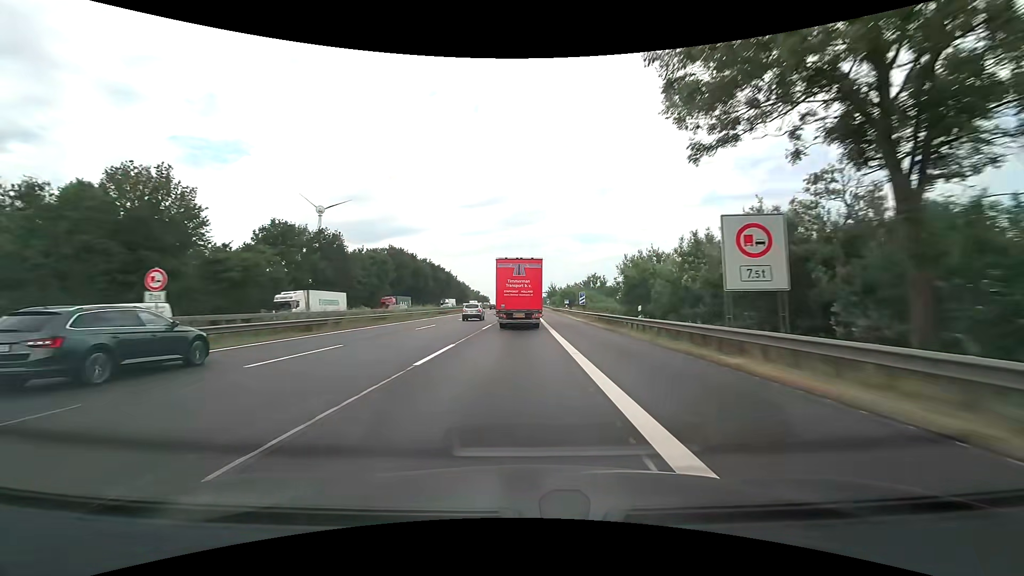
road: motorway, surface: asphalt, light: Day
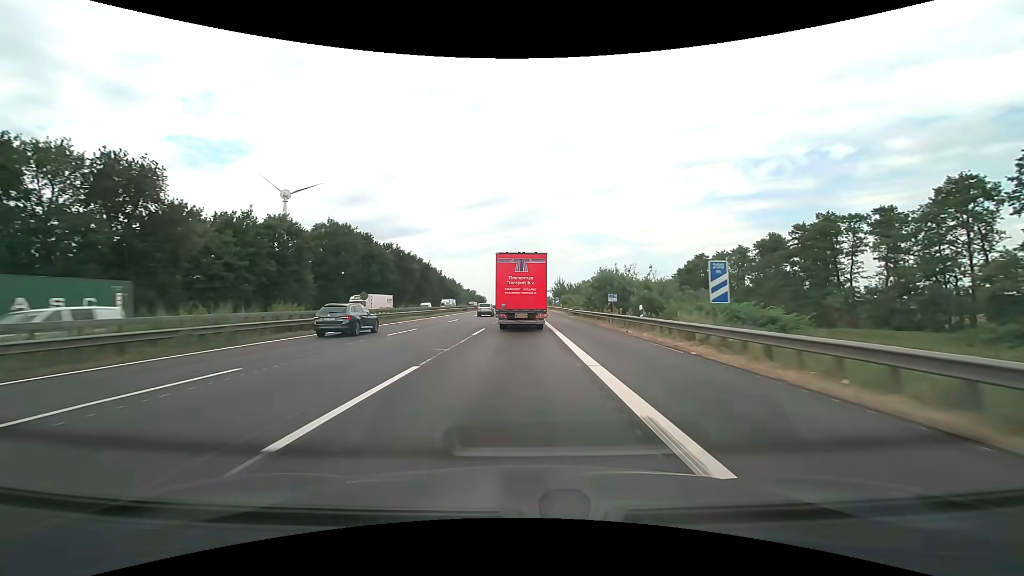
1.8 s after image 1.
(0.0, +42.6) m; 0°
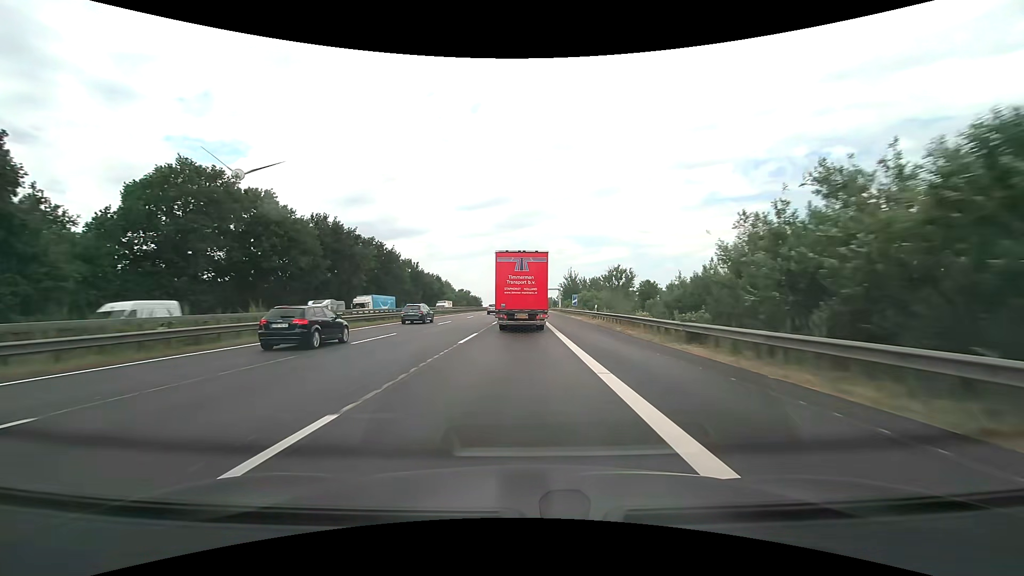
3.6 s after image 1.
(0.0, +40.6) m; 0°
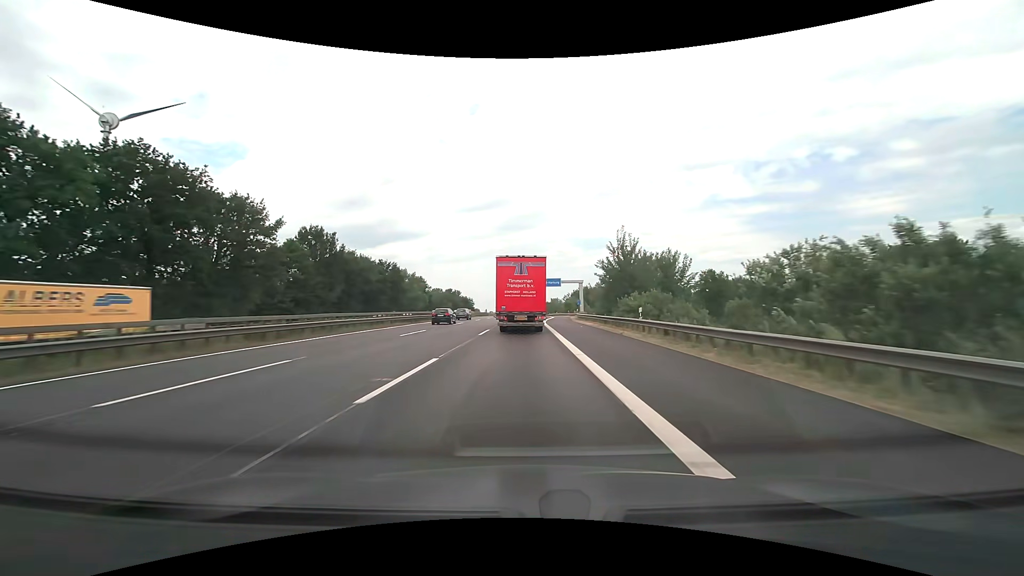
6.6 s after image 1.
(+0.1, +65.1) m; 0°
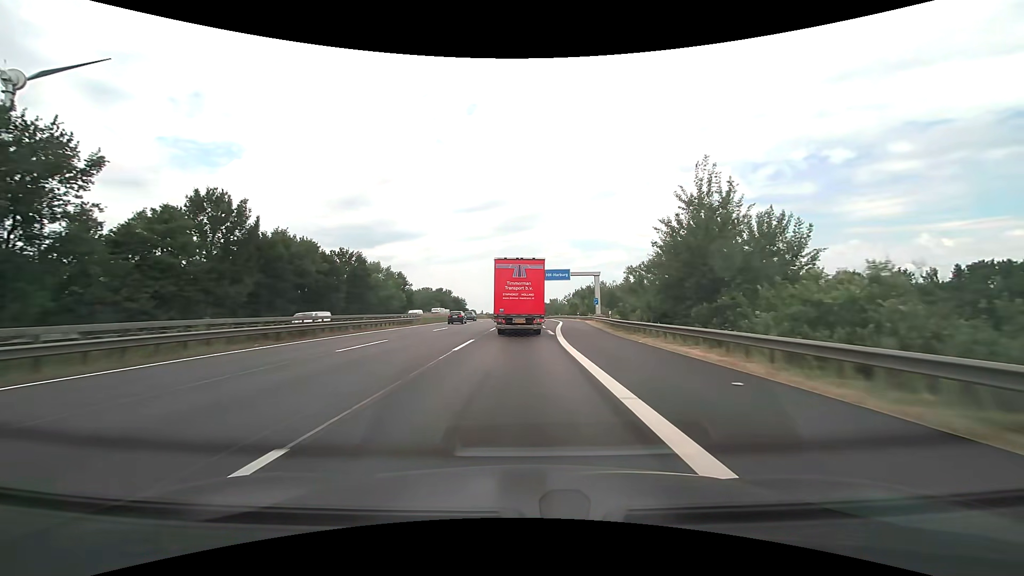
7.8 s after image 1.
(0.0, +26.5) m; 0°
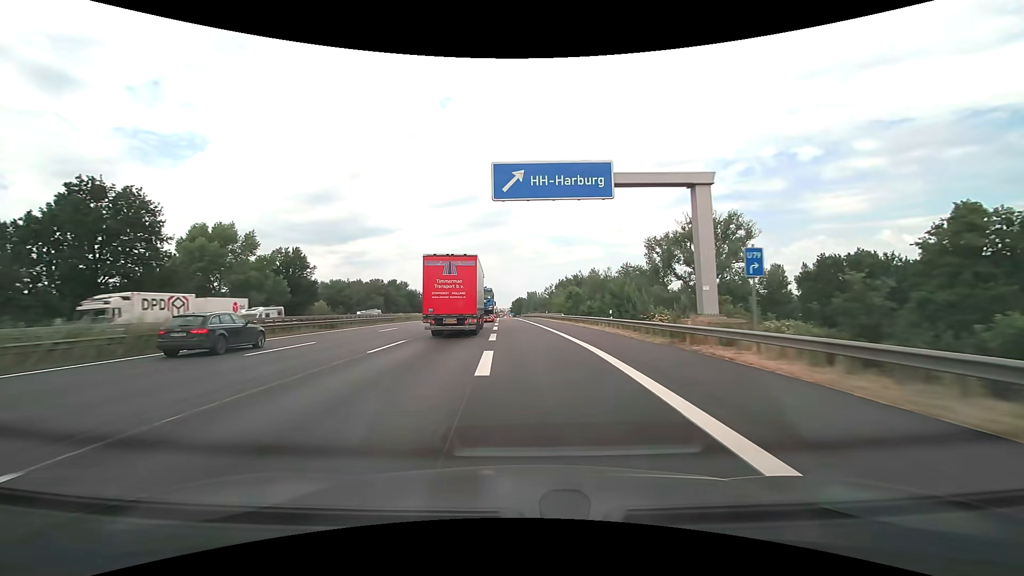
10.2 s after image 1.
(+1.8, +54.6) m; +3°
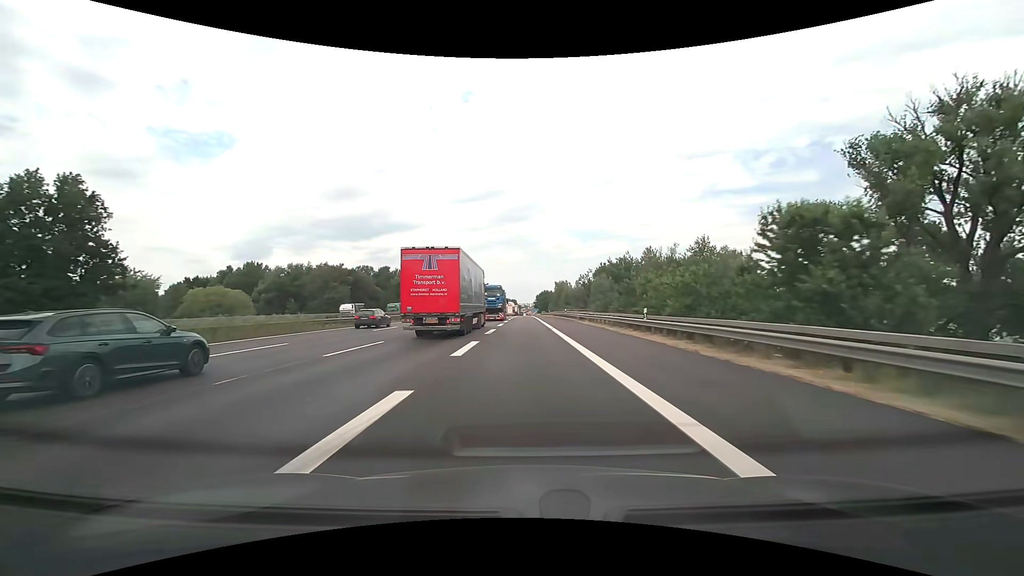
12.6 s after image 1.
(-1.3, +56.2) m; -3°
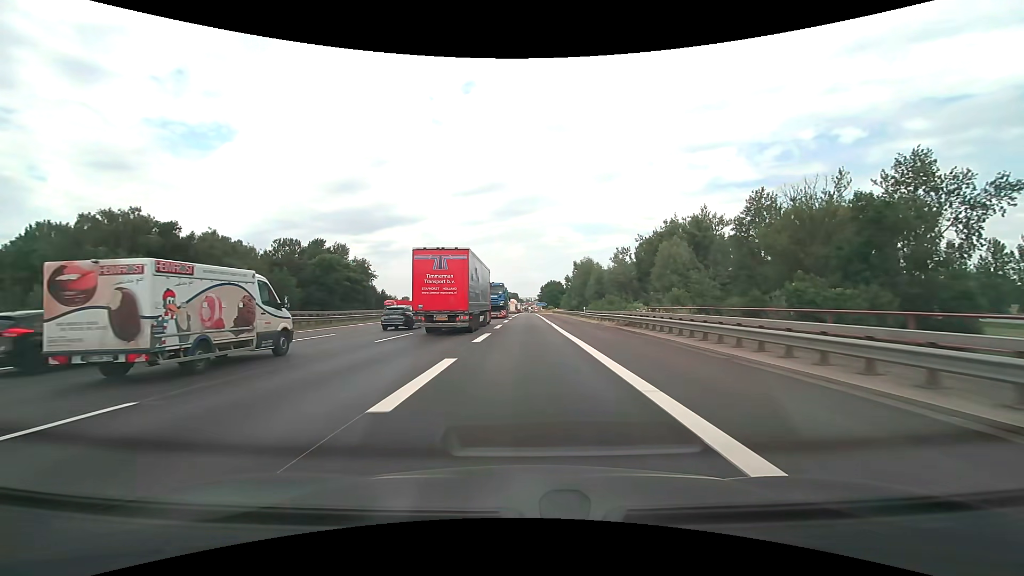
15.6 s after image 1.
(-0.3, +67.0) m; 0°
(0, +10) (0, +20) (0, +30) (0, +40) (0, +50) (0, +60) (0, +70) (0, +80) (+1, +90) (+1, +100) m
